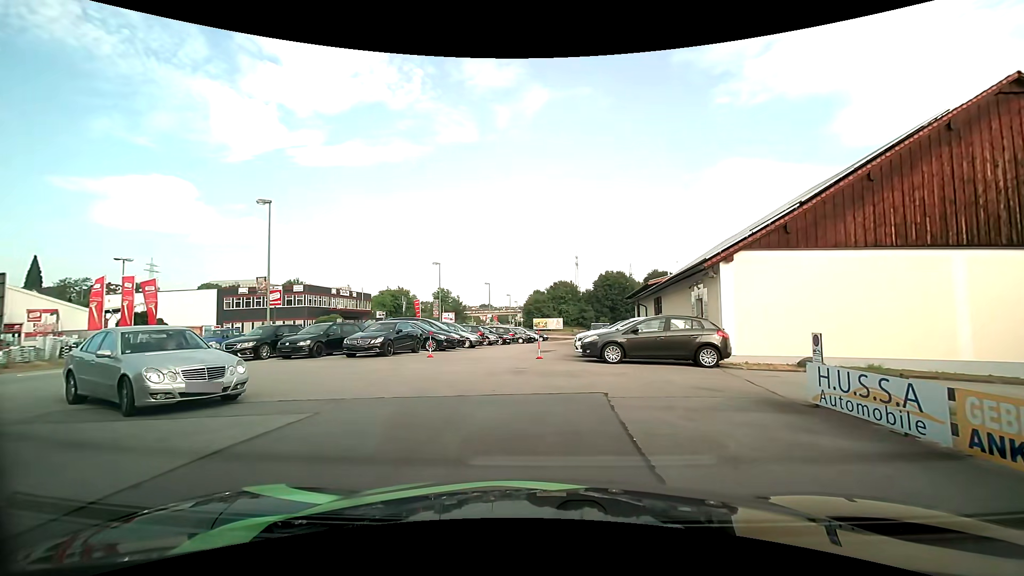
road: service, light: Day
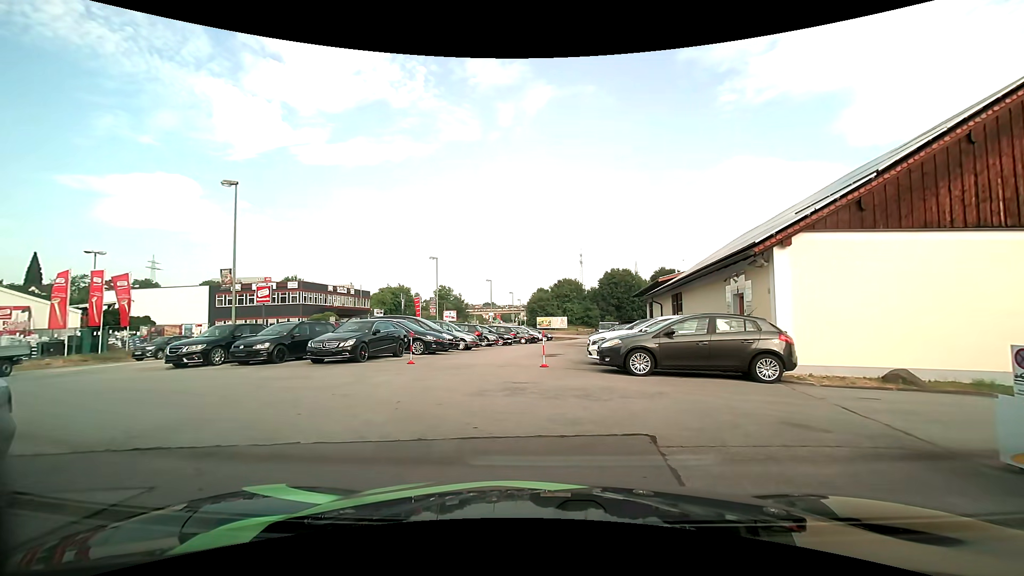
(+0.1, +3.3) m; 0°
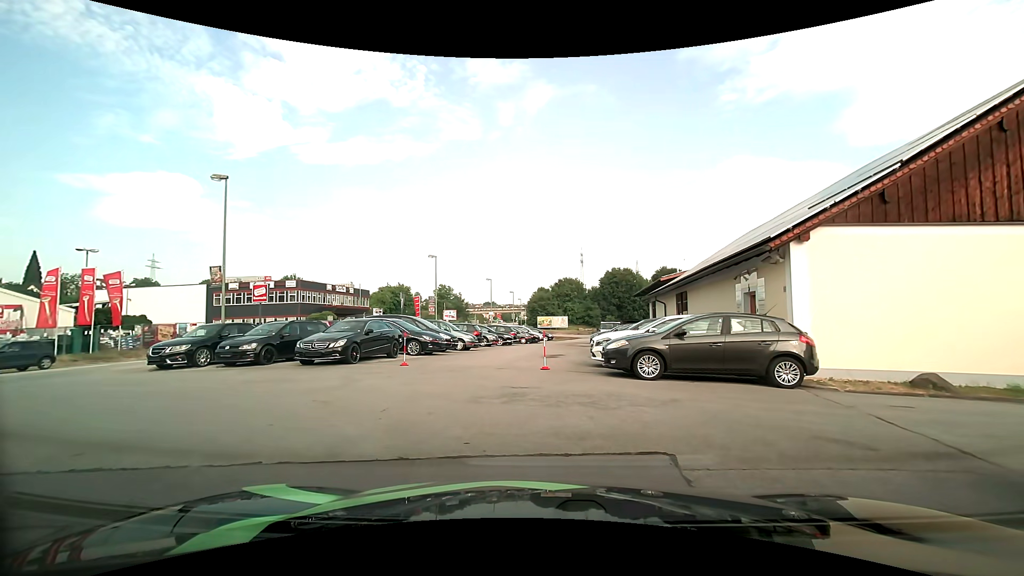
(0.0, +0.8) m; 0°
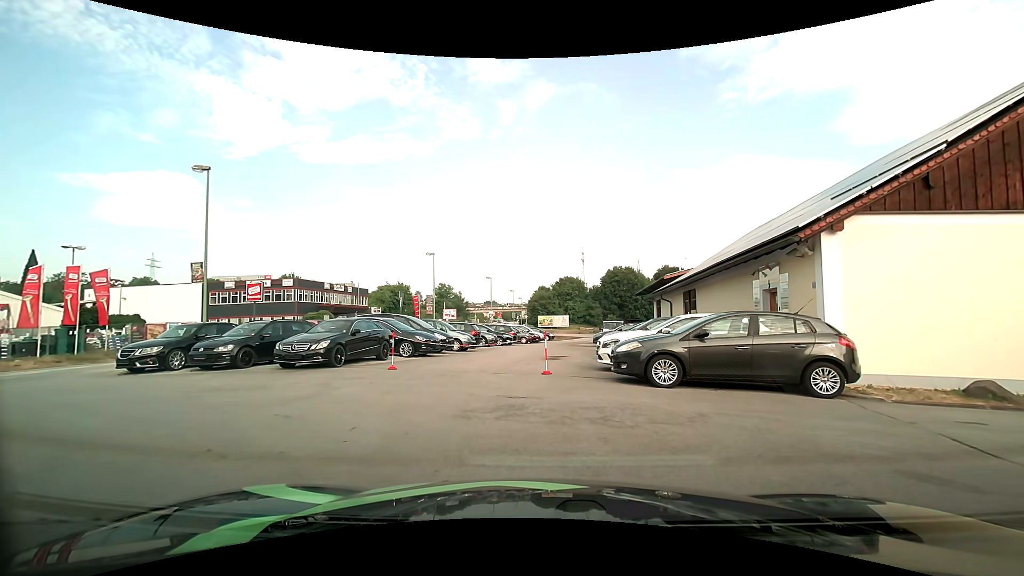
(0.0, +1.2) m; 0°
